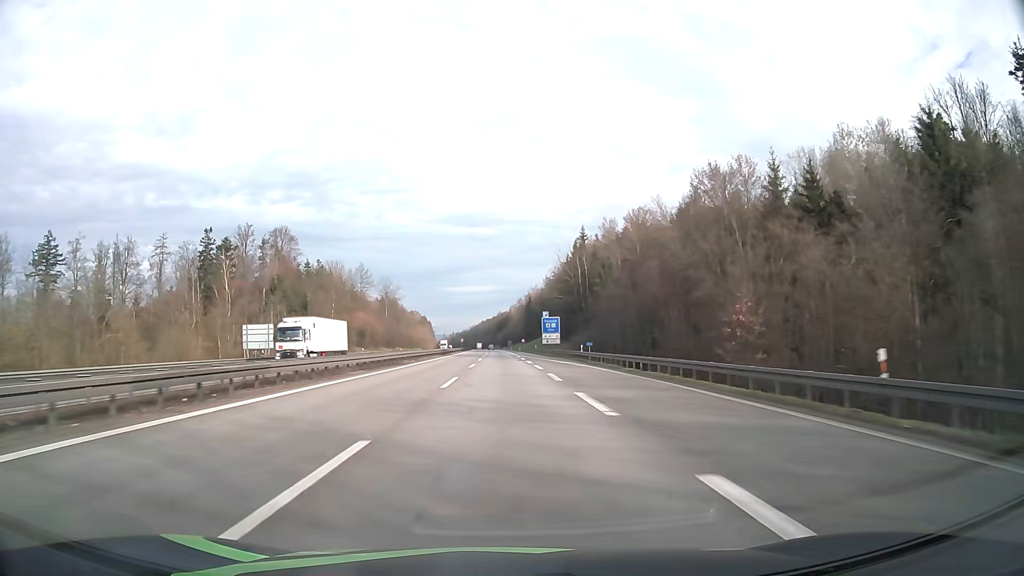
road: motorway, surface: asphalt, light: Day
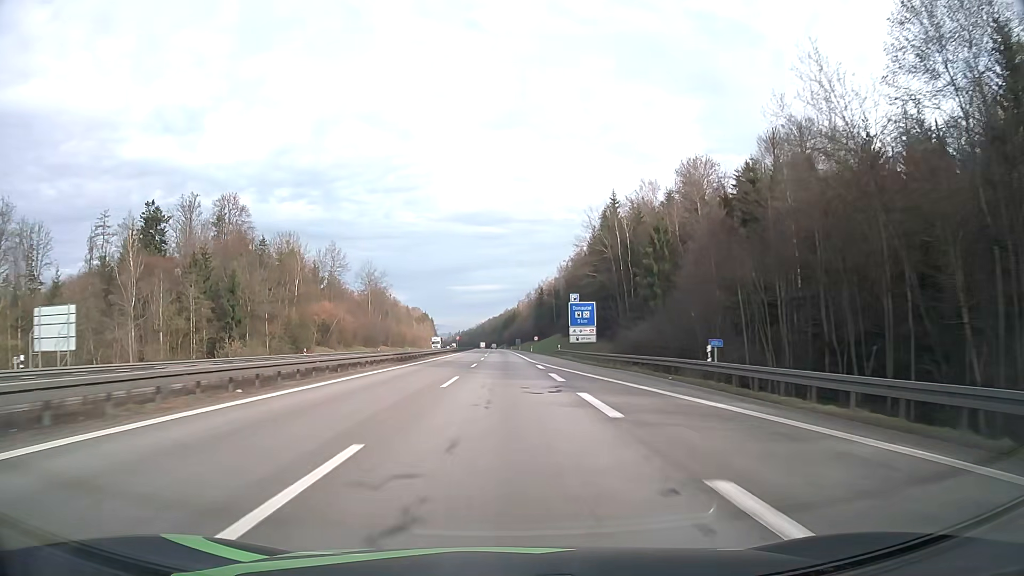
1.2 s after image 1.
(-0.2, +36.4) m; -1°
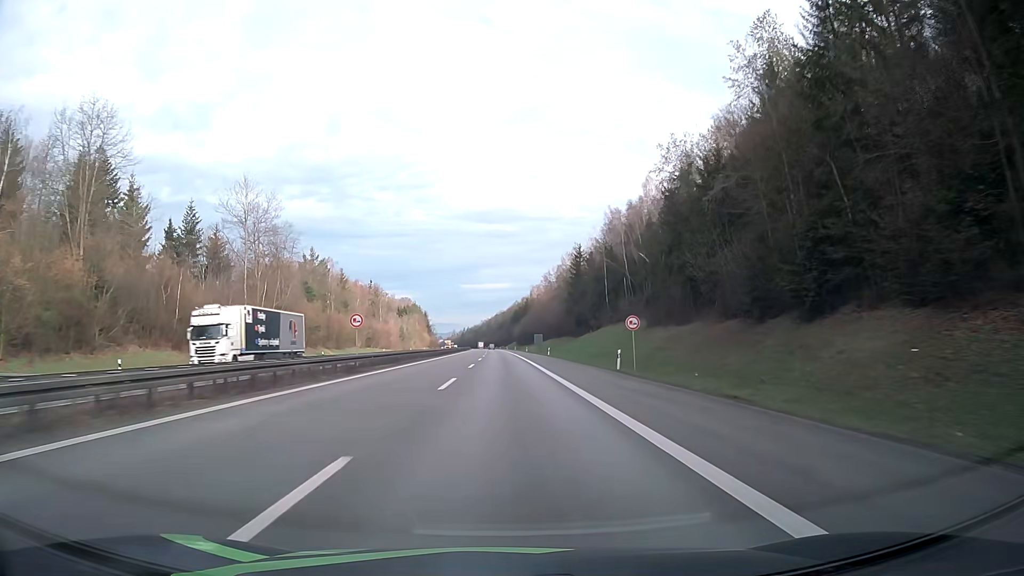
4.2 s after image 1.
(-0.9, +91.1) m; -1°
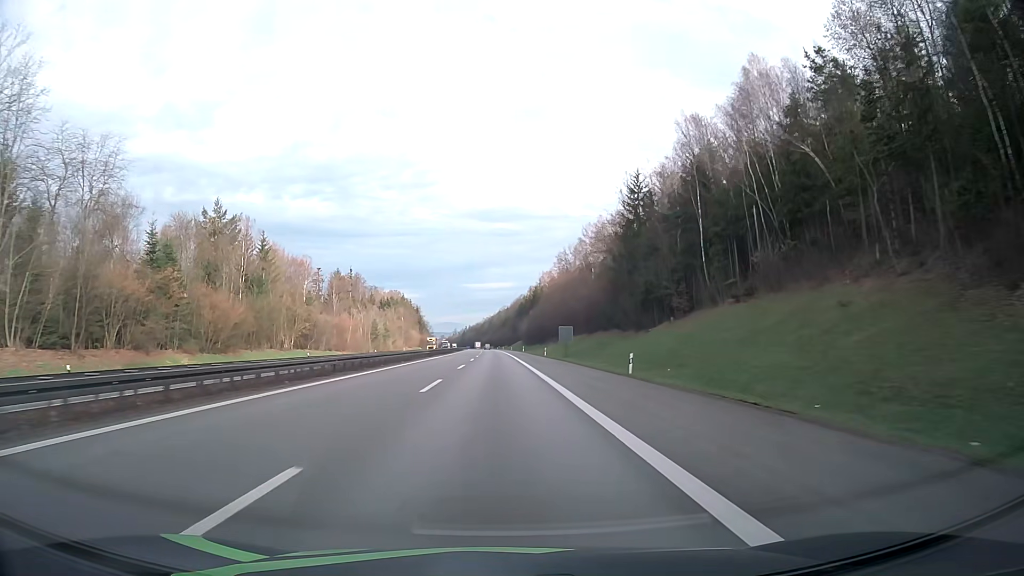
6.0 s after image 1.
(-0.2, +54.8) m; 0°
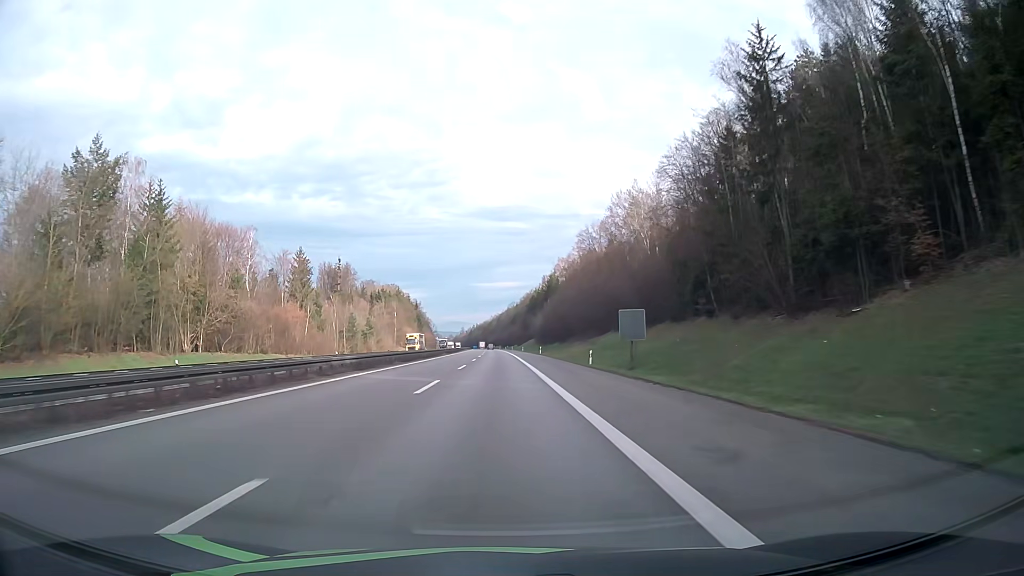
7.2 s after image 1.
(-0.2, +36.7) m; -1°
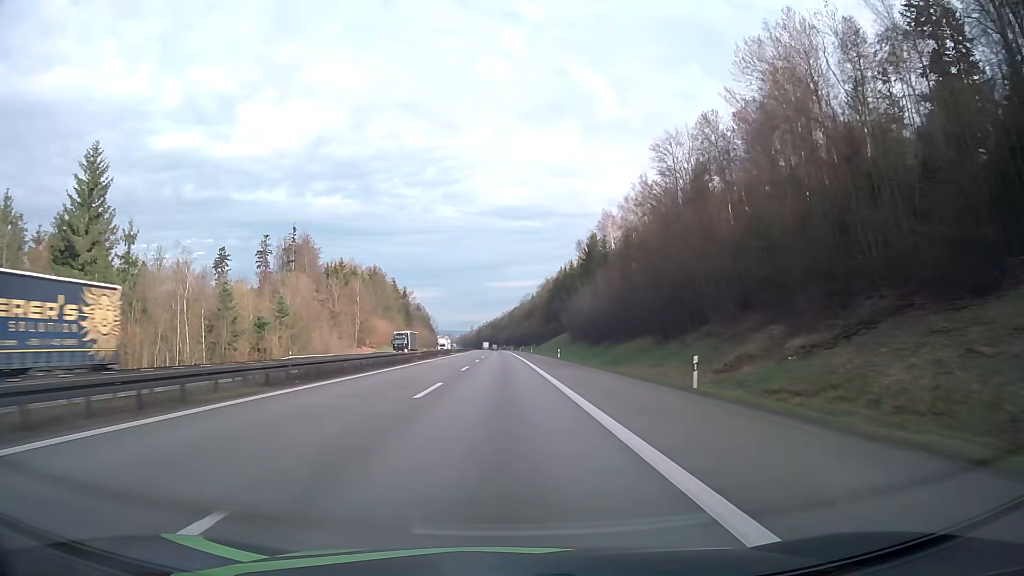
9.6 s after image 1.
(-0.9, +73.6) m; -1°
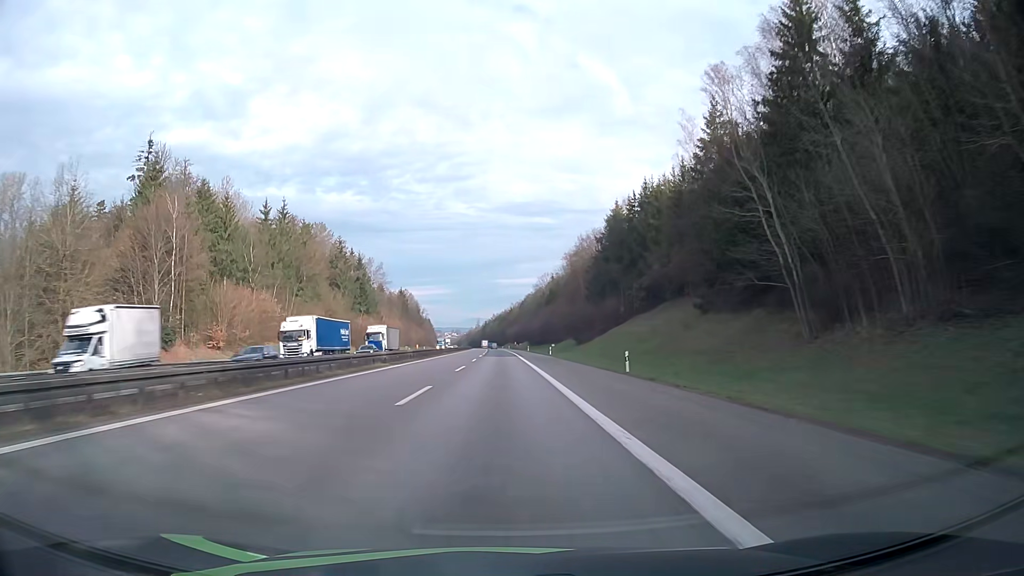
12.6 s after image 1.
(-0.6, +92.3) m; -1°
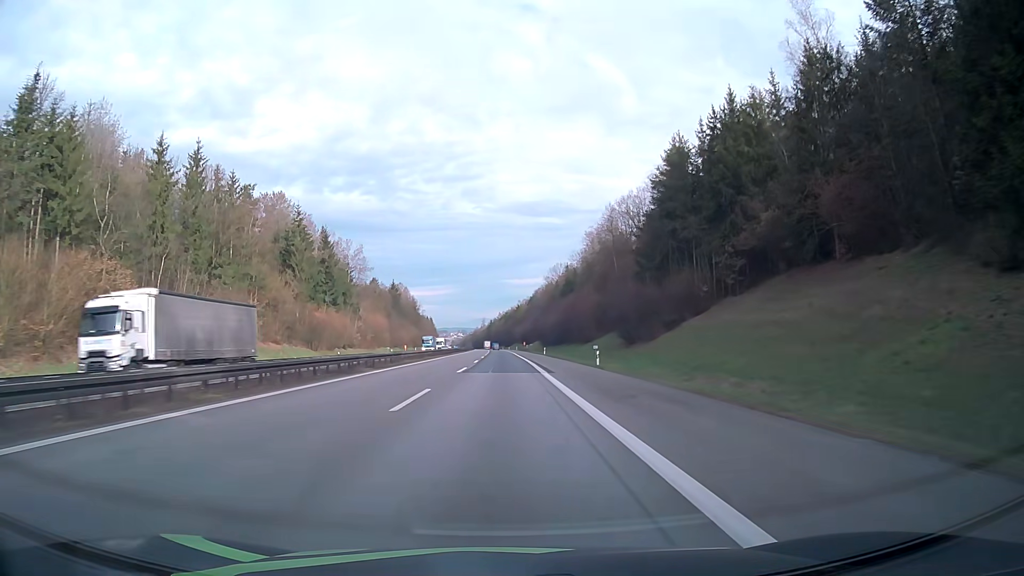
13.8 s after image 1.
(-0.2, +37.0) m; -1°
(0, +10) (0, +20) (0, +30) (0, +40) (0, +50) (0, +60) (0, +70) (-1, +80) (-1, +90) (-1, +100) m
